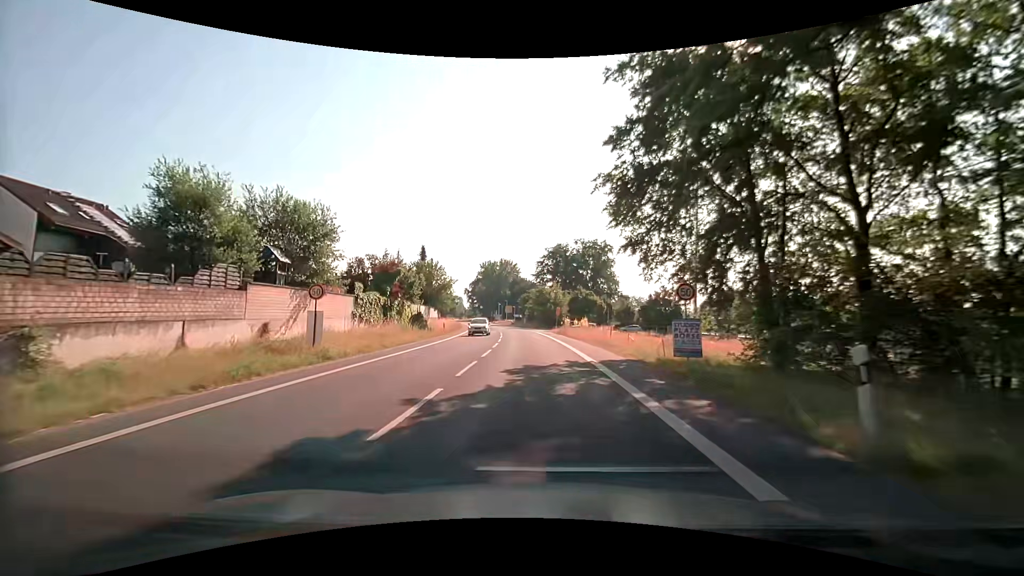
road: secondary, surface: asphalt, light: Day
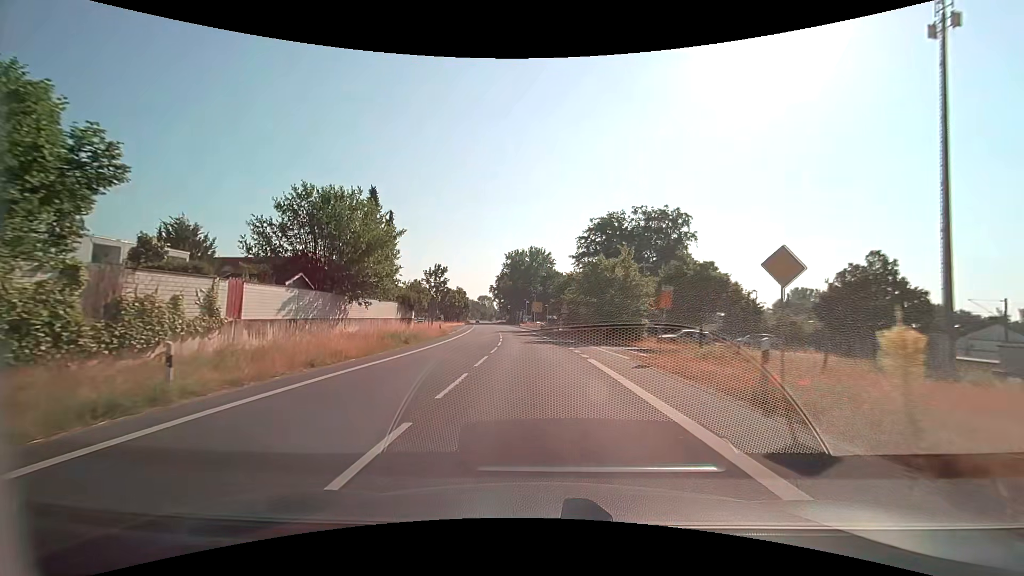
(-2.1, +39.1) m; -5°
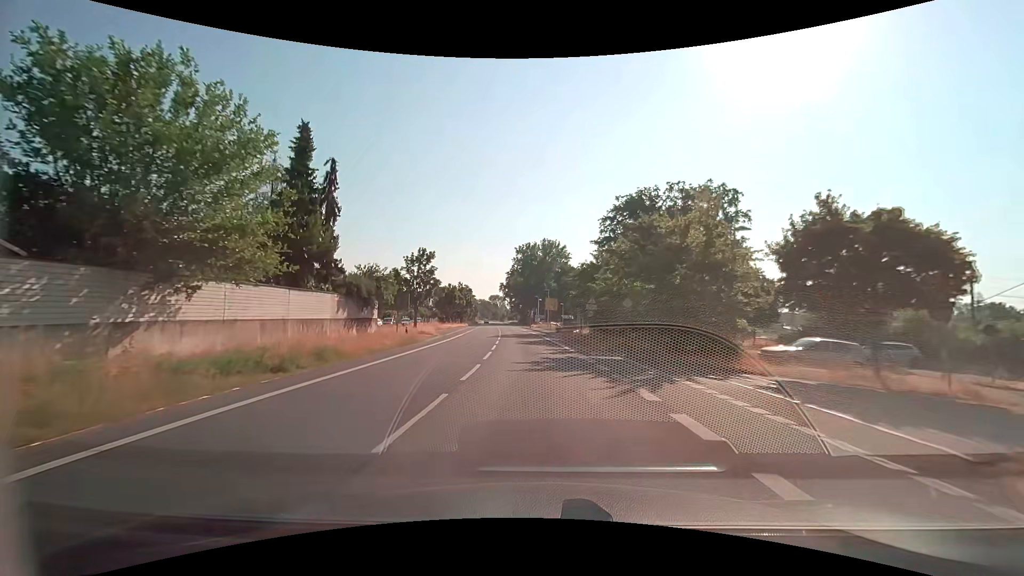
(-0.2, +15.7) m; -2°
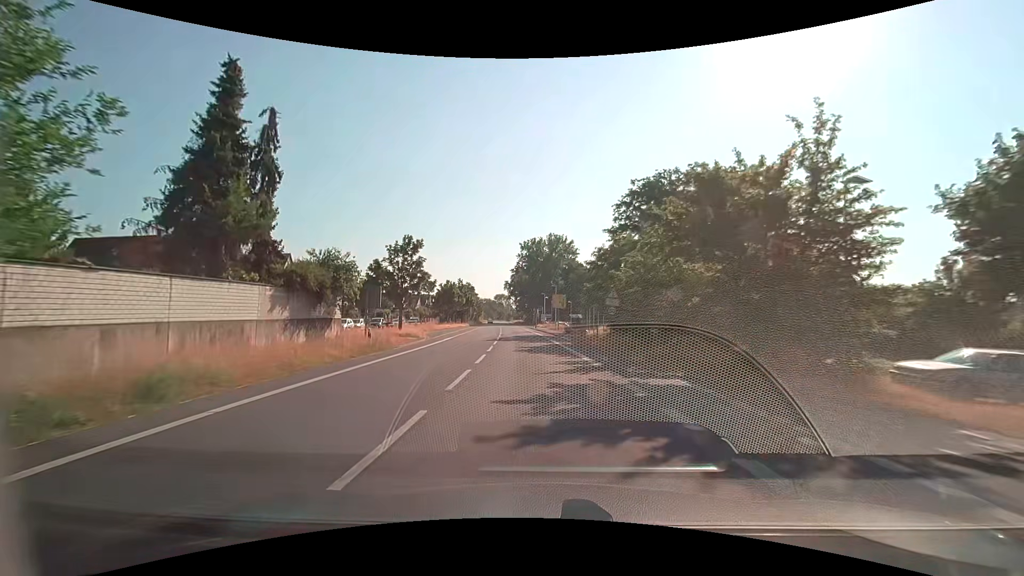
(0.0, +7.8) m; -1°
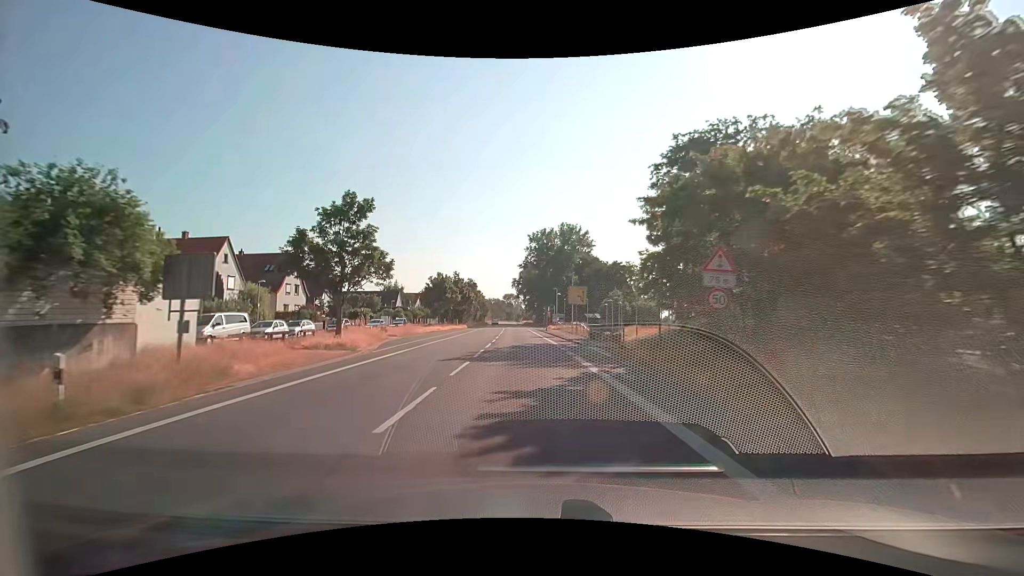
(-0.2, +15.7) m; -1°
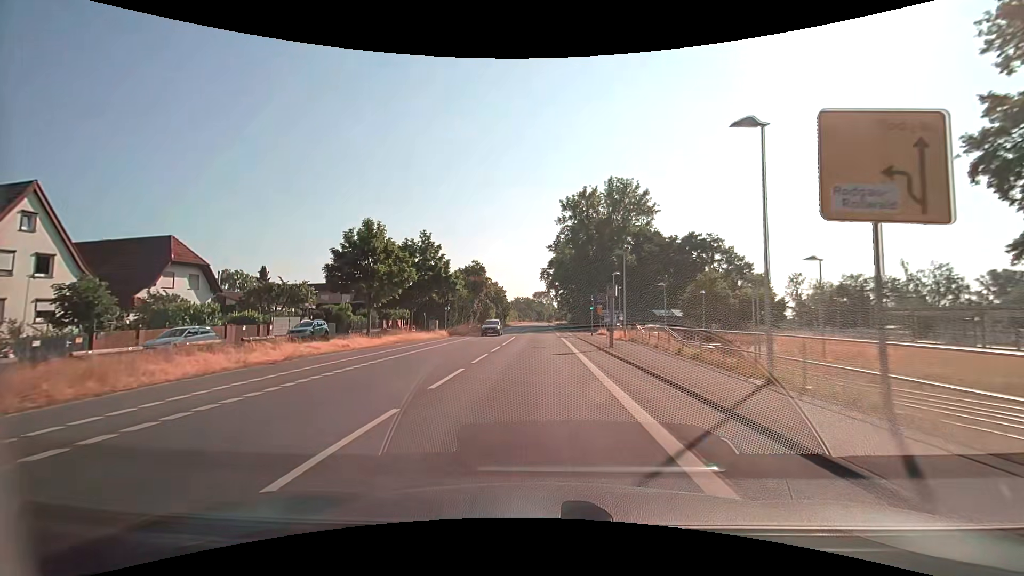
(-1.1, +39.2) m; -4°
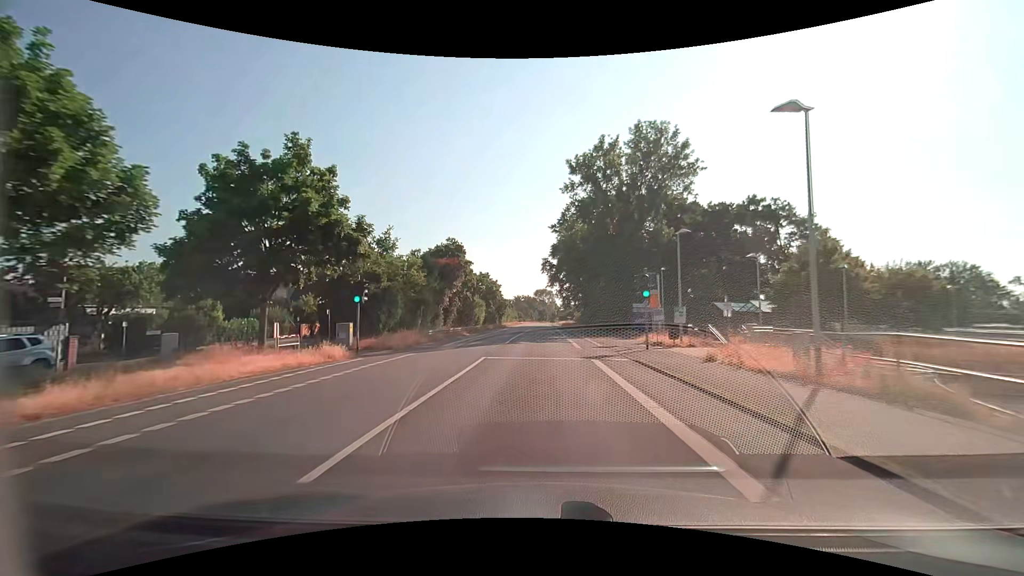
(-0.1, +23.5) m; 0°
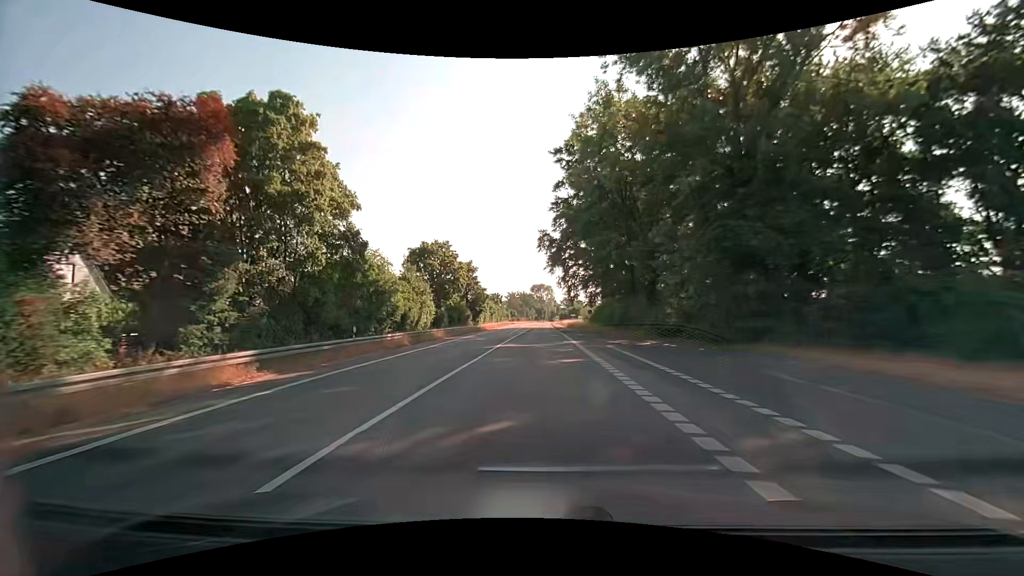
(+0.1, +39.1) m; 0°
(0, +10) (0, +20) (0, +30) (0, +40) (0, +50) (0, +60) (0, +70) (0, +80) (0, +90) (0, +100) m
